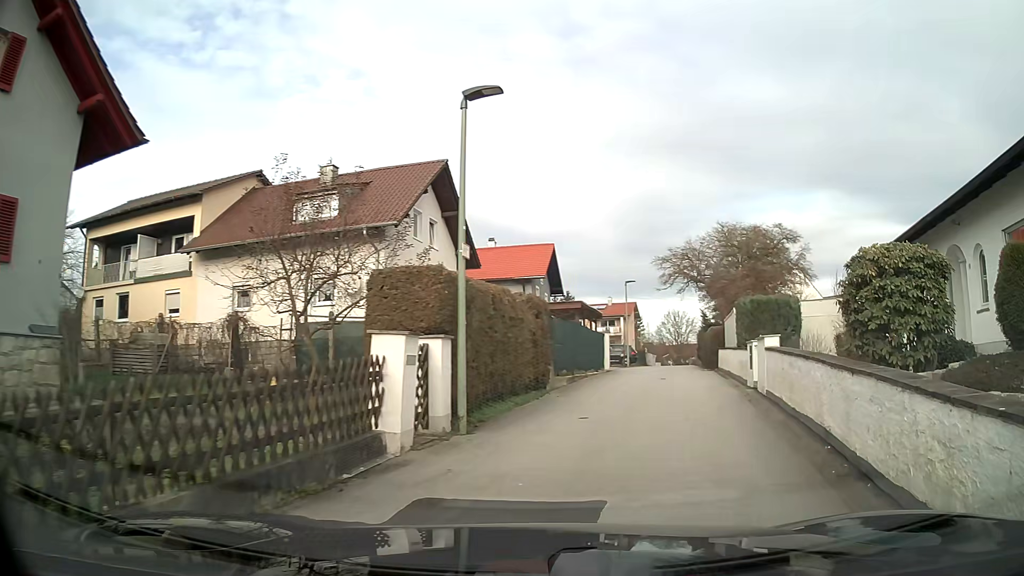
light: Day
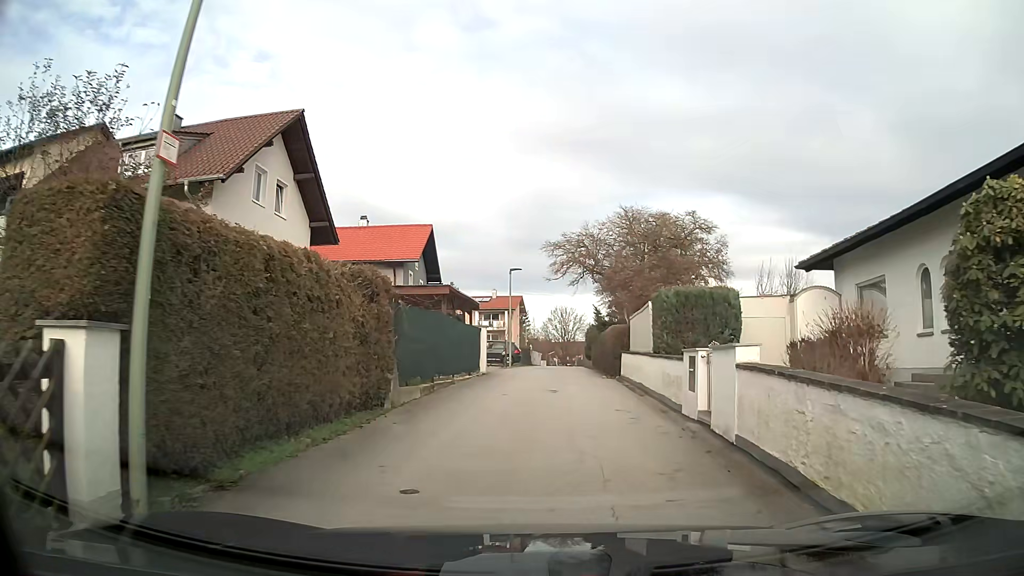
(+0.4, +5.3) m; +8°
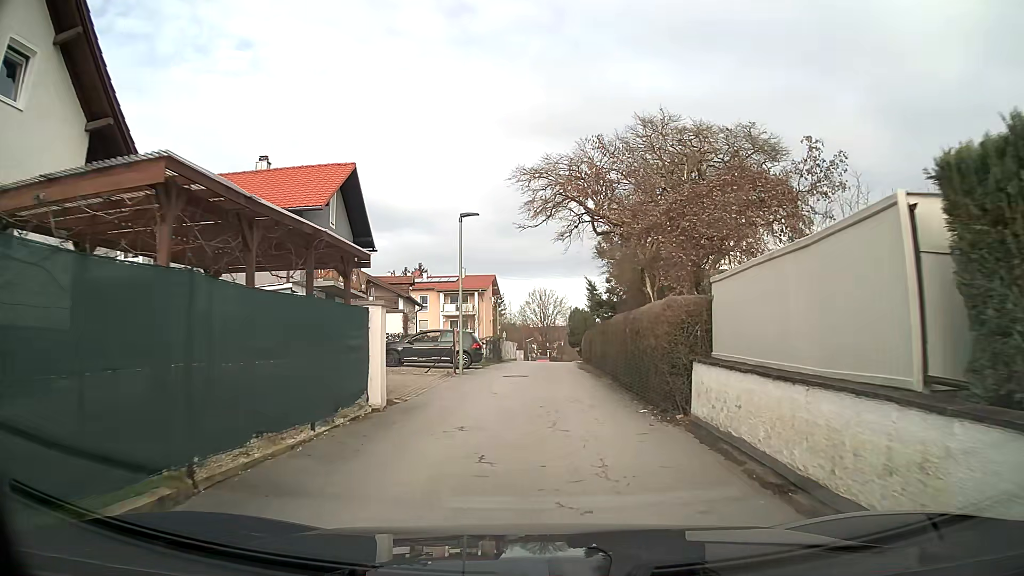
(+0.4, +13.4) m; +2°
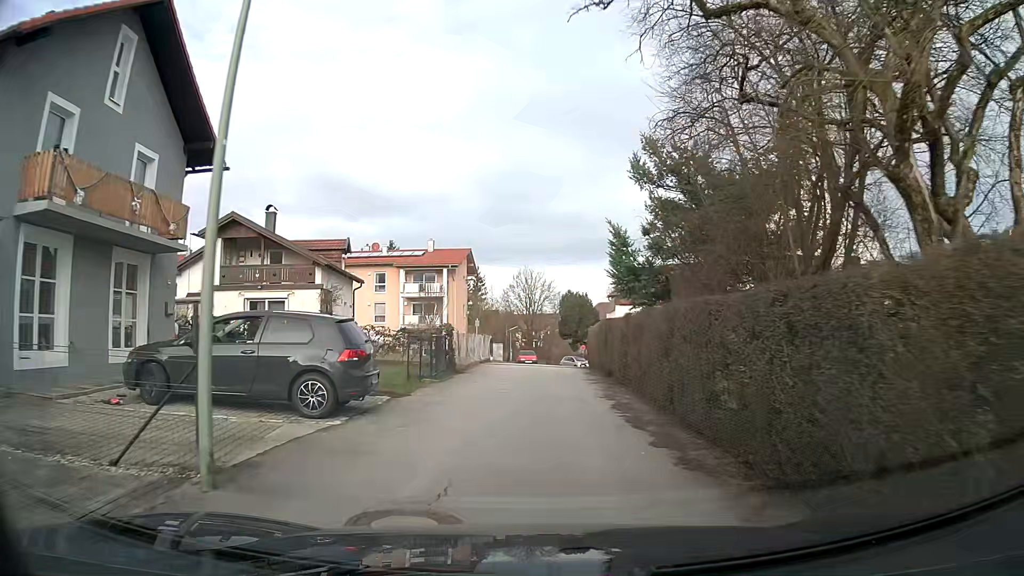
(+0.1, +16.0) m; +1°
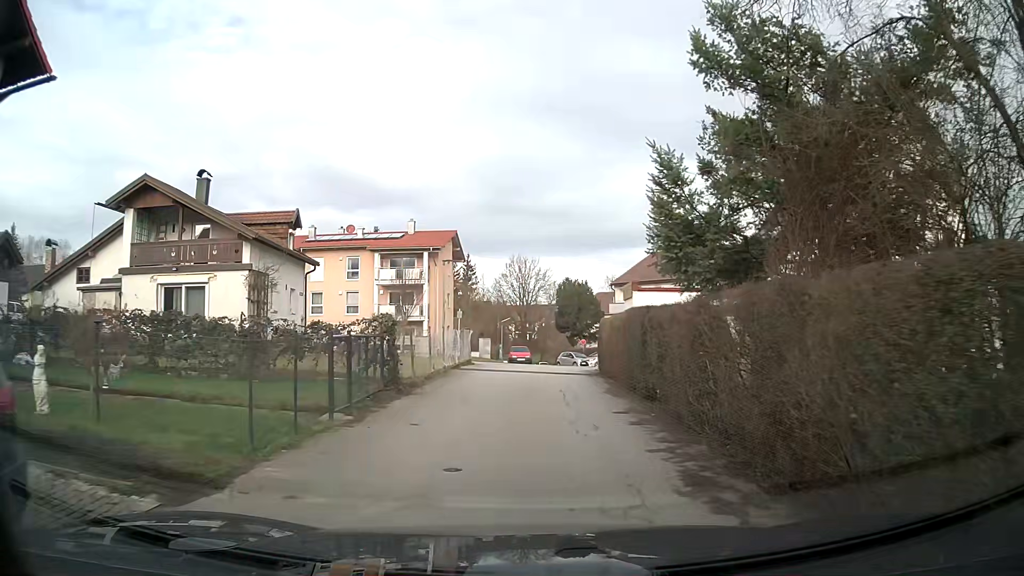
(0.0, +7.9) m; 0°
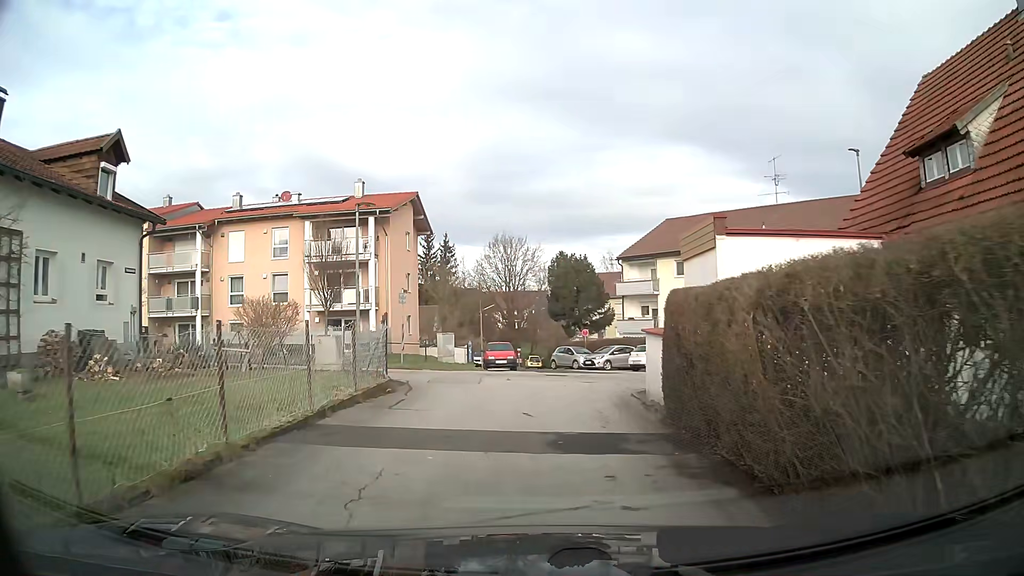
(+0.2, +14.0) m; +1°
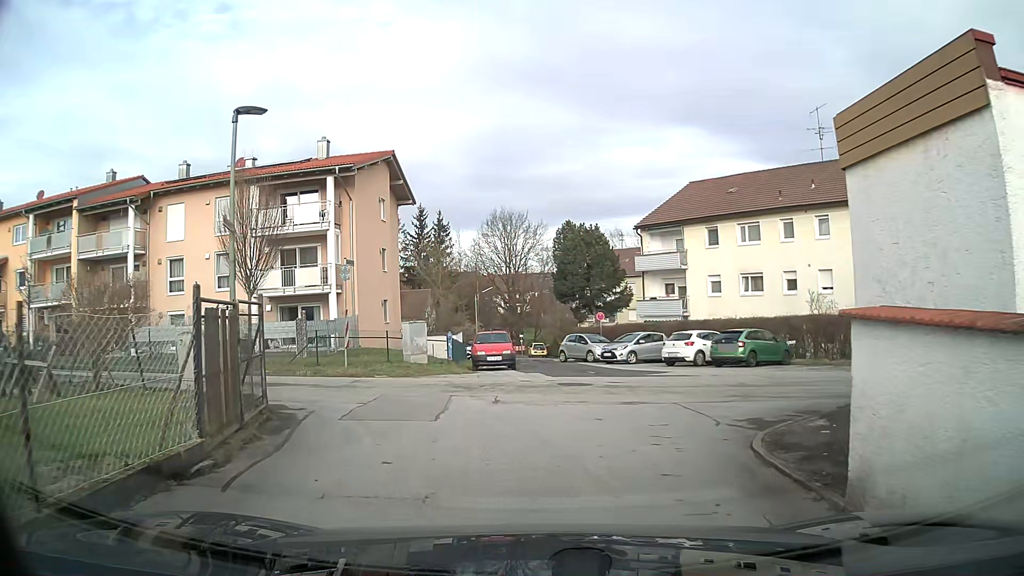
(0.0, +8.3) m; 0°
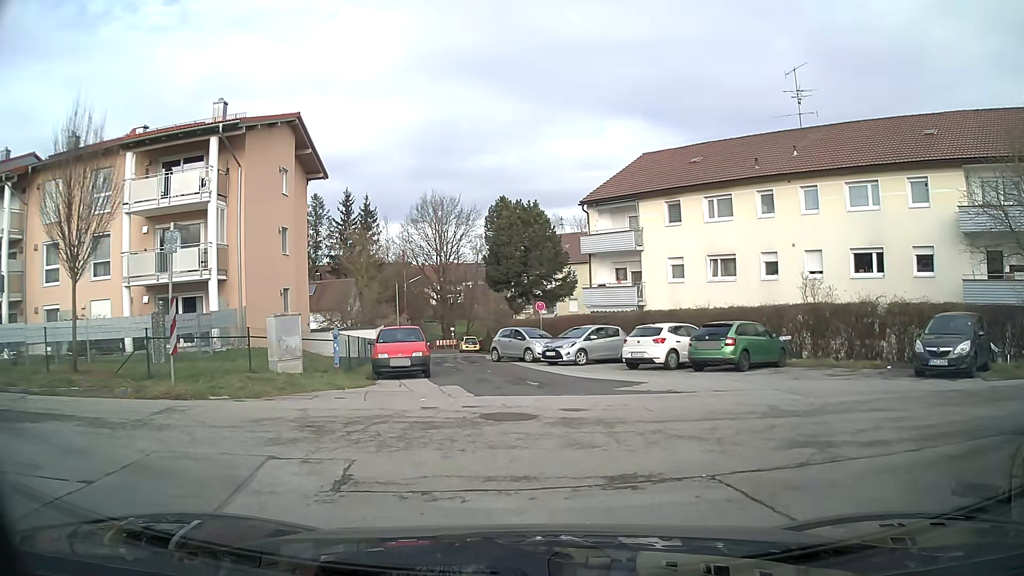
(+0.3, +6.1) m; +5°
(-3, +8) (-13, +8) (-23, +6) (-33, +4) (-43, +2) (-52, 0) (-62, -2) (-72, -4) (-82, -6) (-91, -8) m
